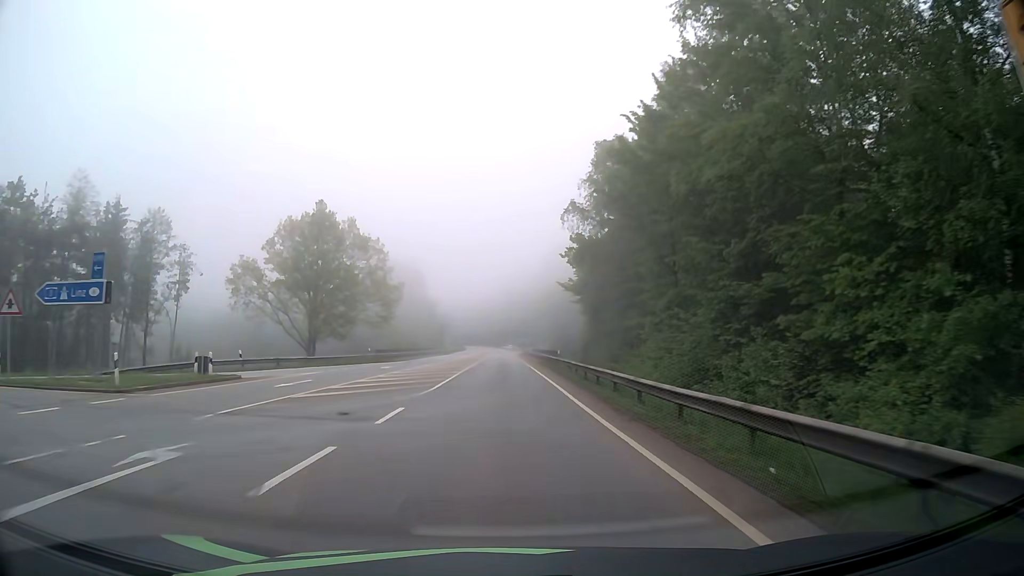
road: secondary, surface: asphalt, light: Day
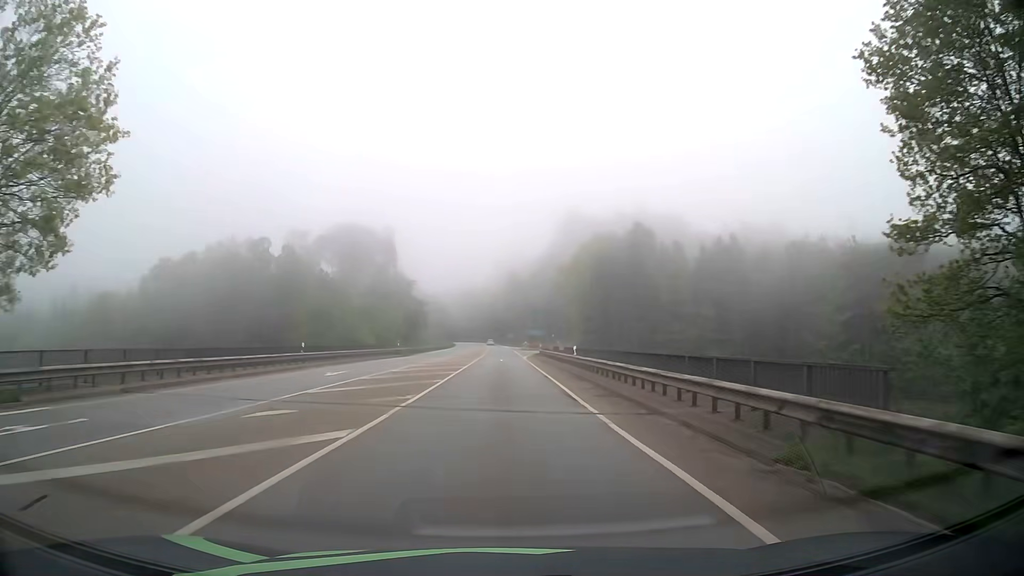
(-0.6, +53.8) m; 0°
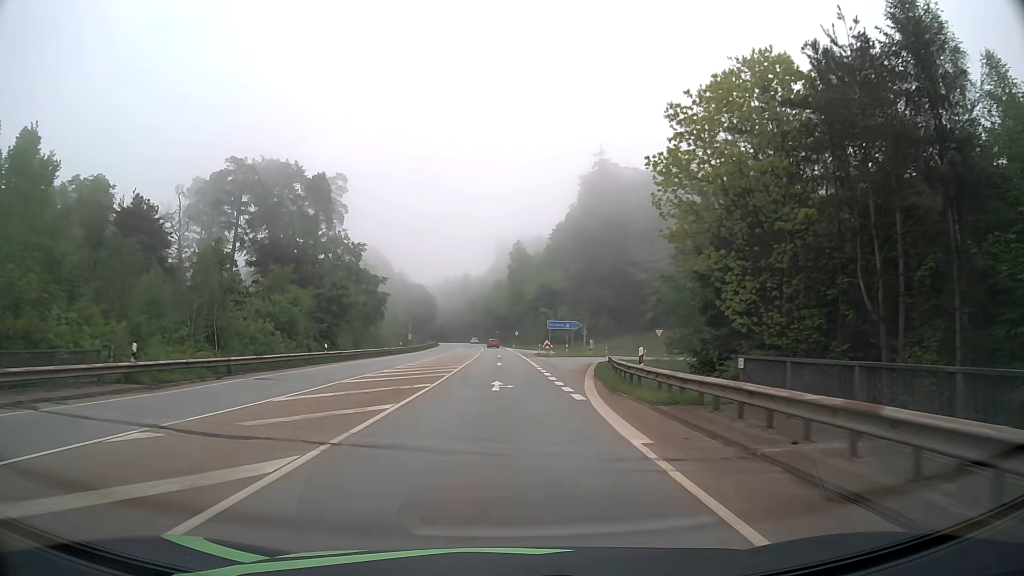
(-0.1, +53.8) m; 0°
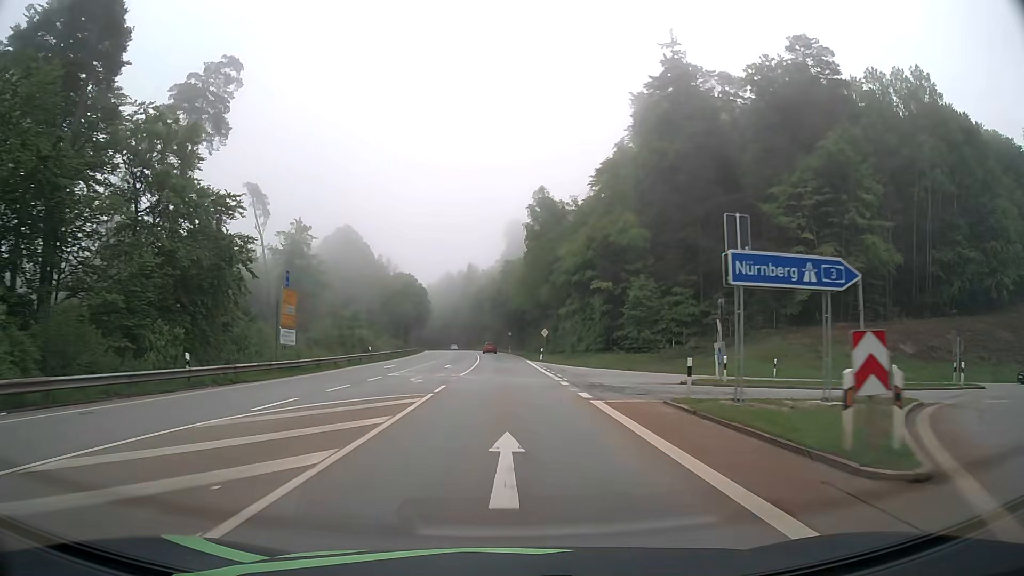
(-0.4, +53.7) m; -1°
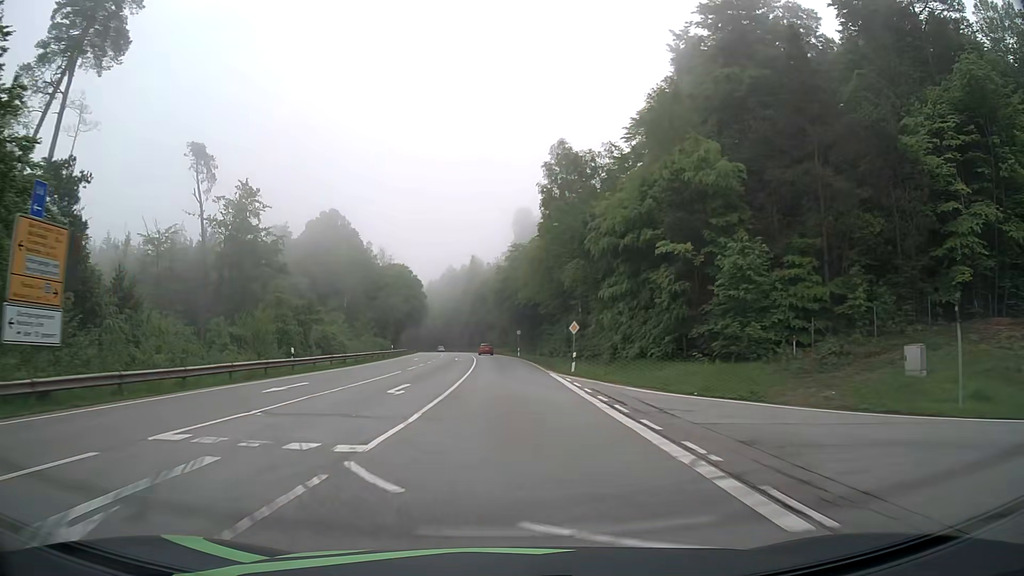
(-0.1, +21.4) m; -1°
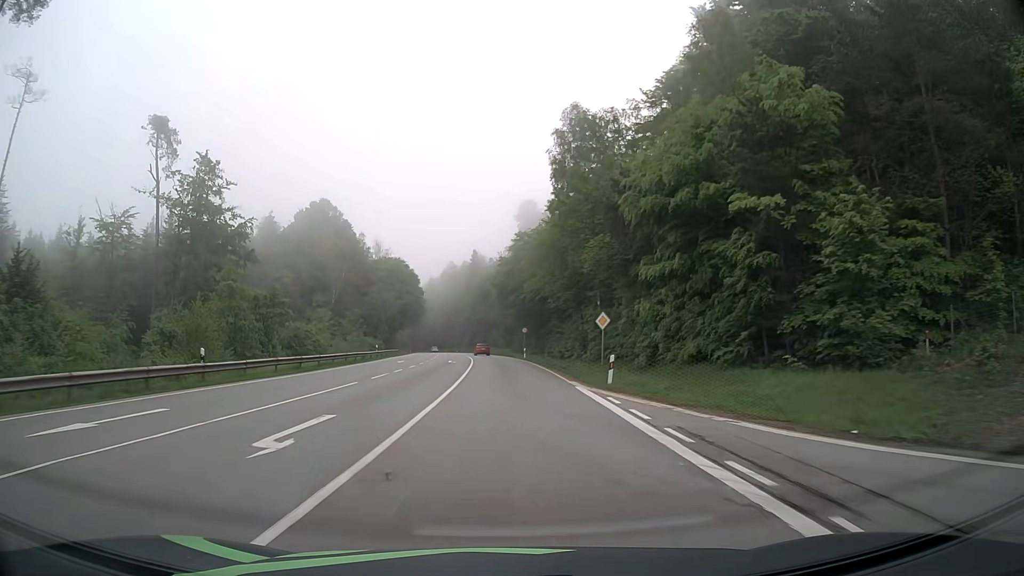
(0.0, +10.7) m; 0°
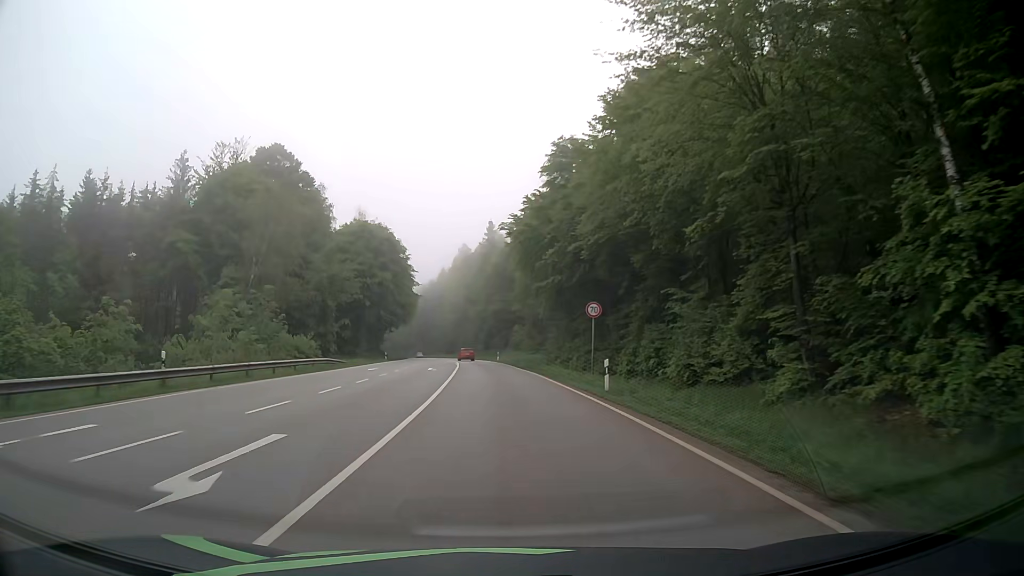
(-0.7, +42.9) m; -2°
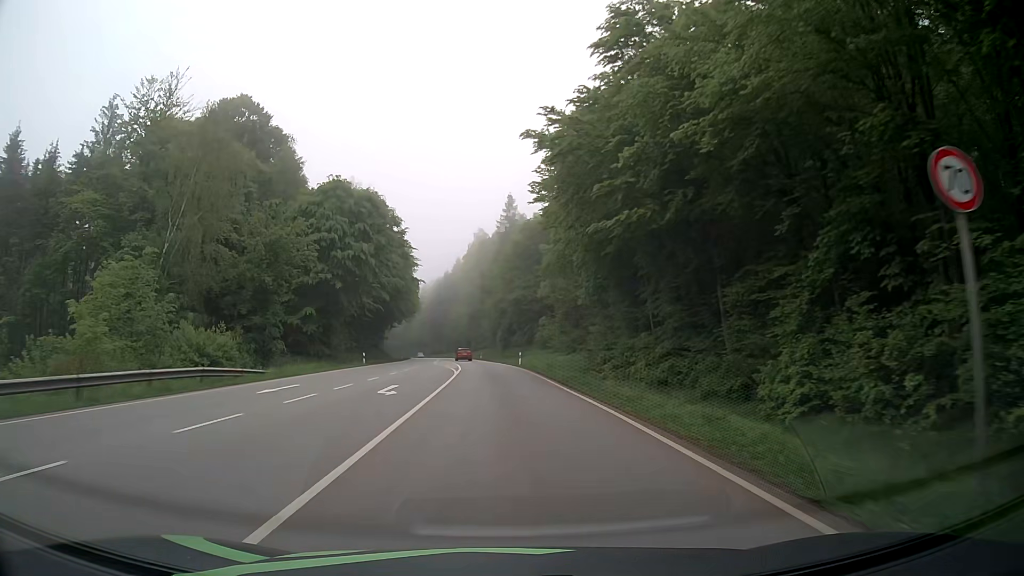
(-0.3, +21.4) m; -2°
(0, +10) (0, +20) (-1, +30) (-1, +40) (-2, +50) (-2, +60) (-3, +70) (-4, +80) (-6, +90) (-7, +100) m
